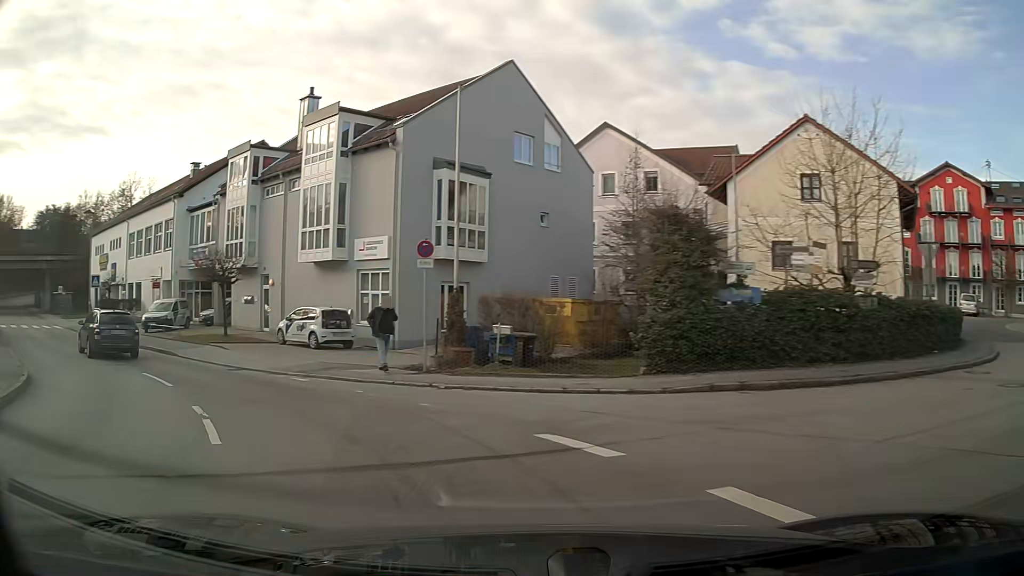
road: unclassified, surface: asphalt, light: Day
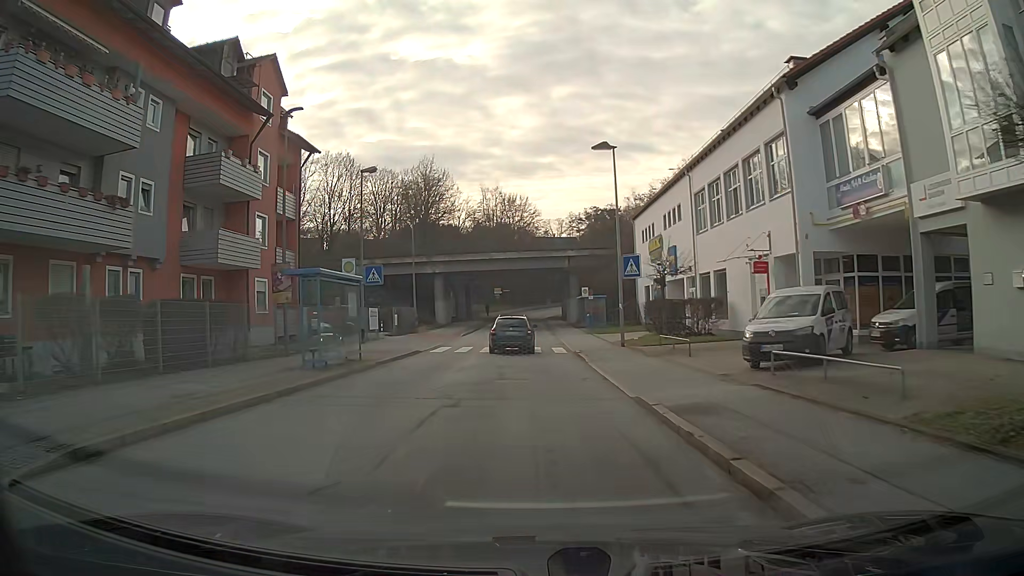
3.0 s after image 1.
(-11.4, +20.2) m; -44°
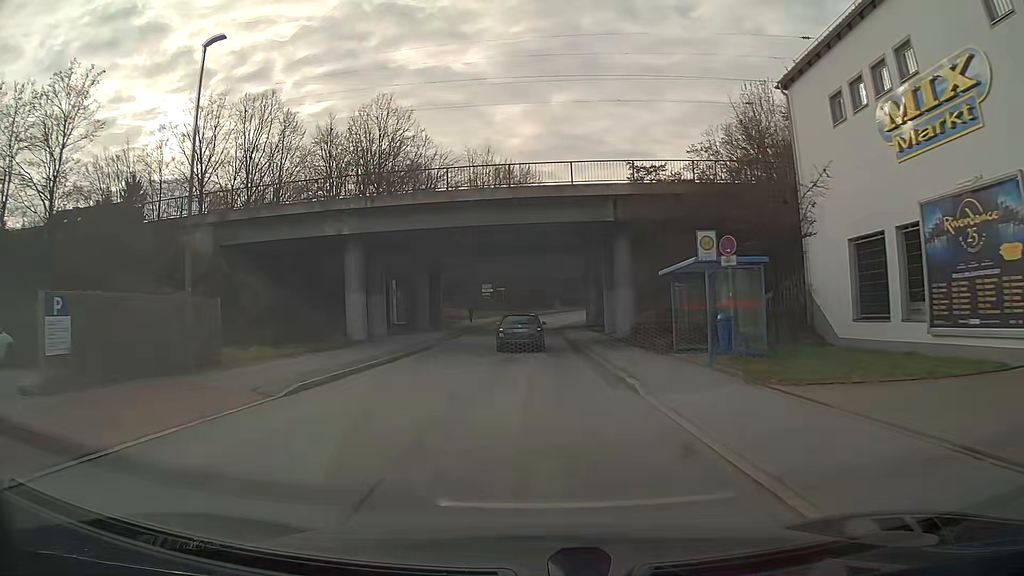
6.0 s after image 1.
(-0.1, +32.2) m; 0°
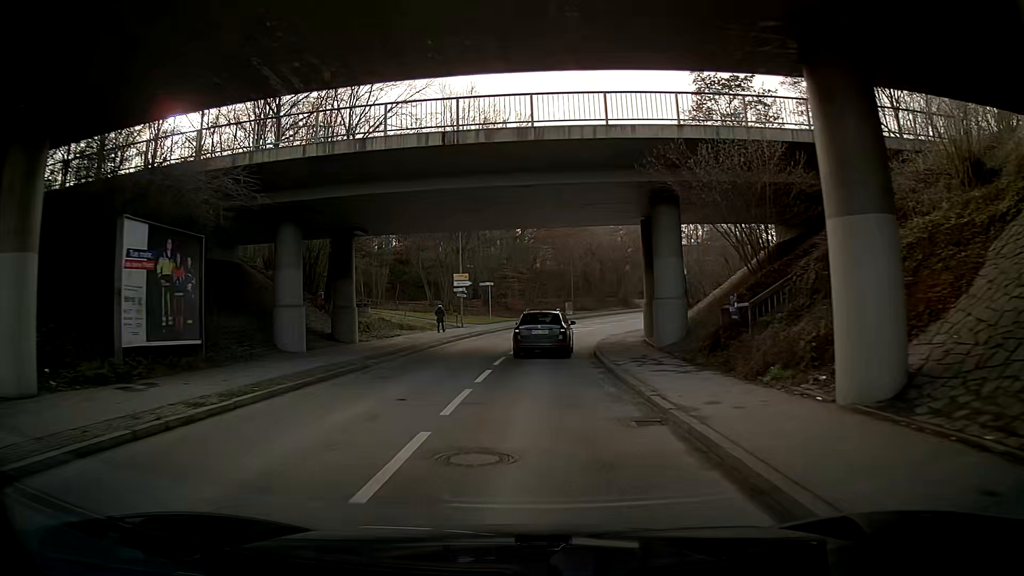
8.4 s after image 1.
(0.0, +27.7) m; 0°
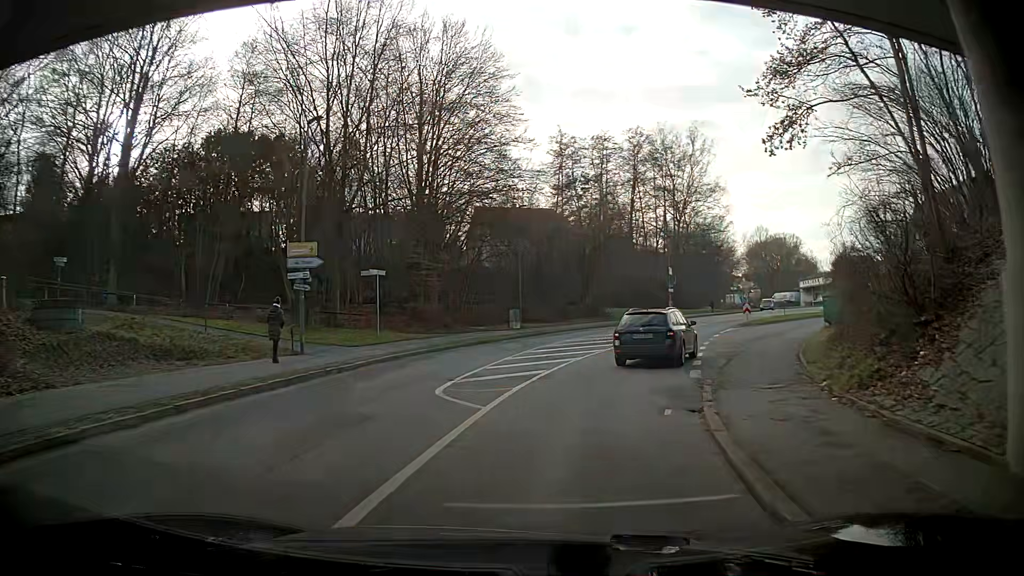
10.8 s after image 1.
(+0.9, +24.3) m; +8°
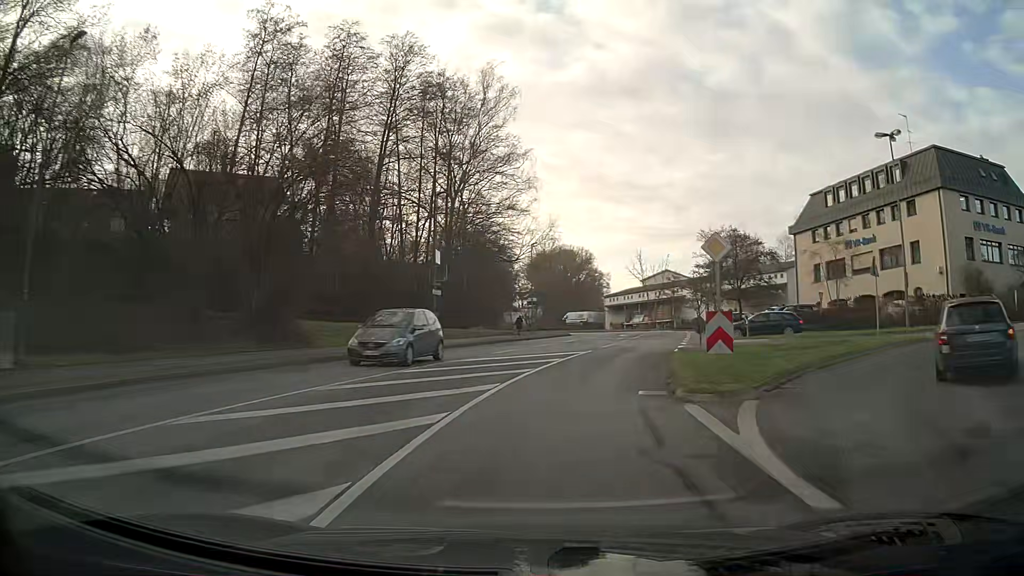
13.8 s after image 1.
(+5.3, +31.2) m; +19°
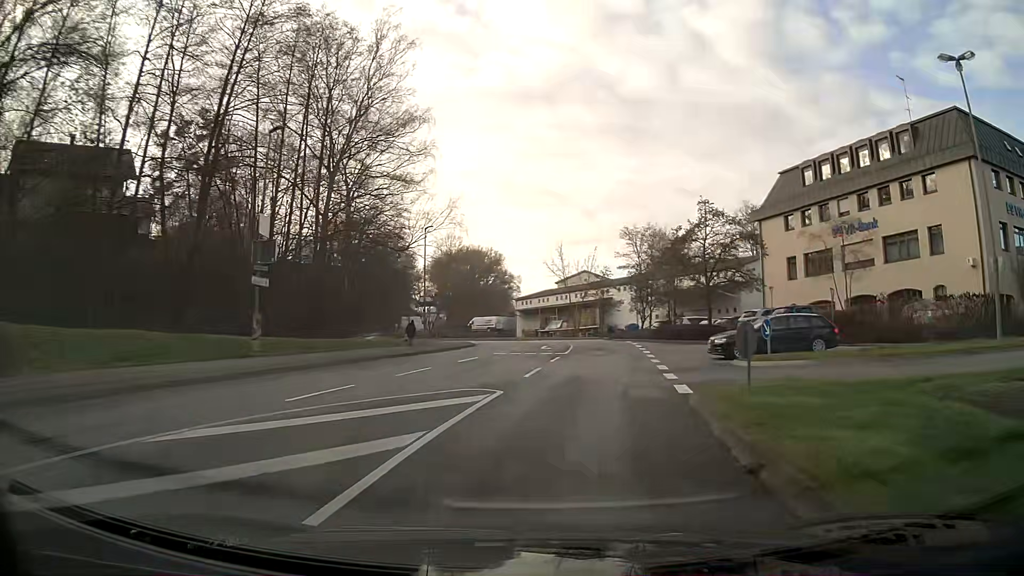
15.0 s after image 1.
(+1.0, +13.8) m; +8°
